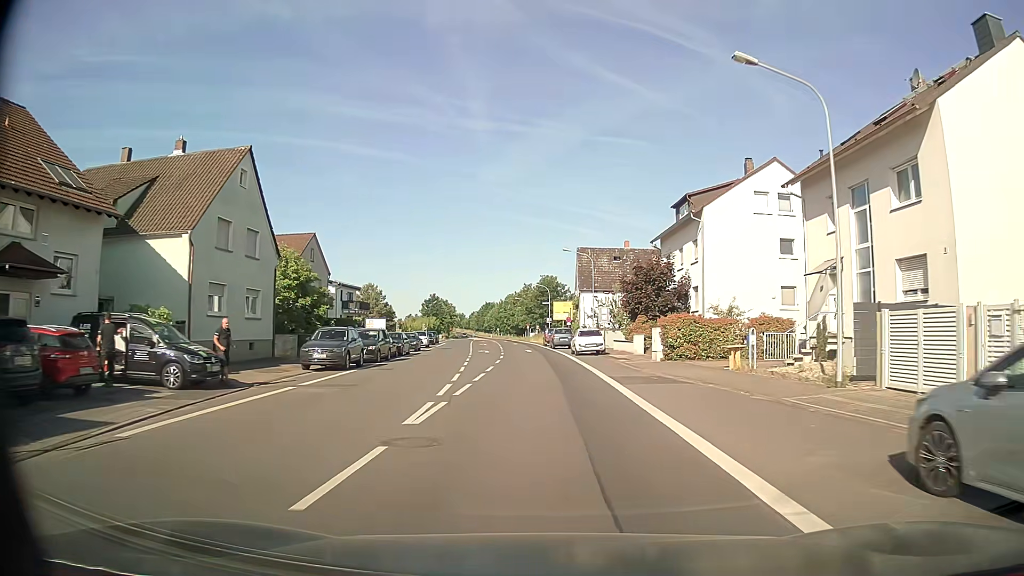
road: tertiary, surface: asphalt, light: Day
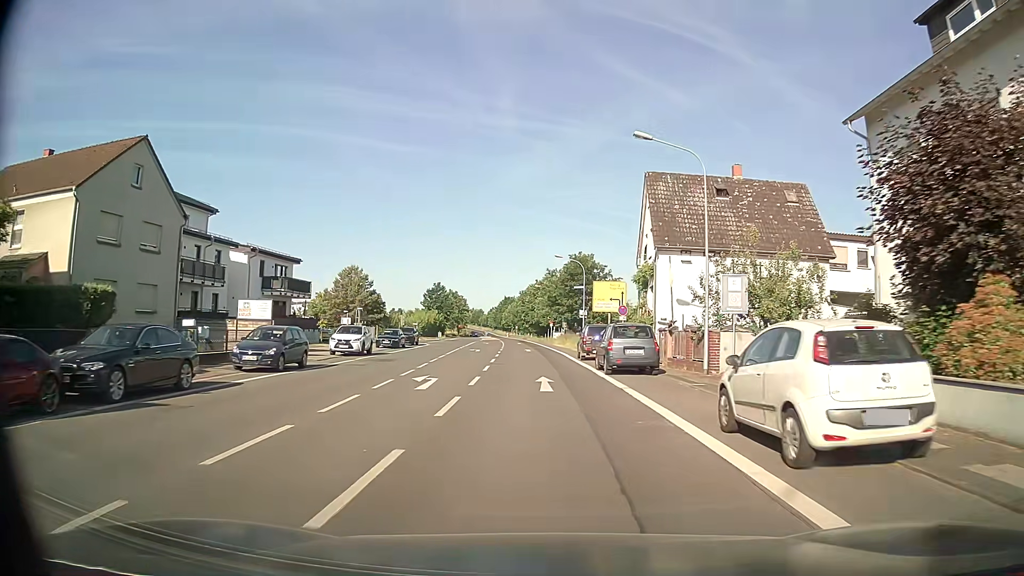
(-0.6, +31.1) m; -3°
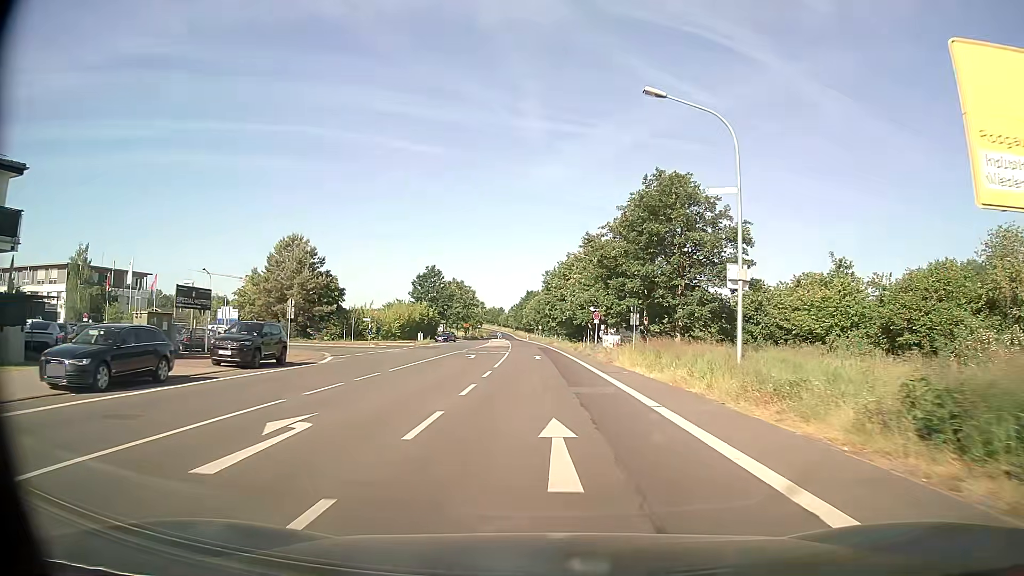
(-0.6, +39.5) m; -2°
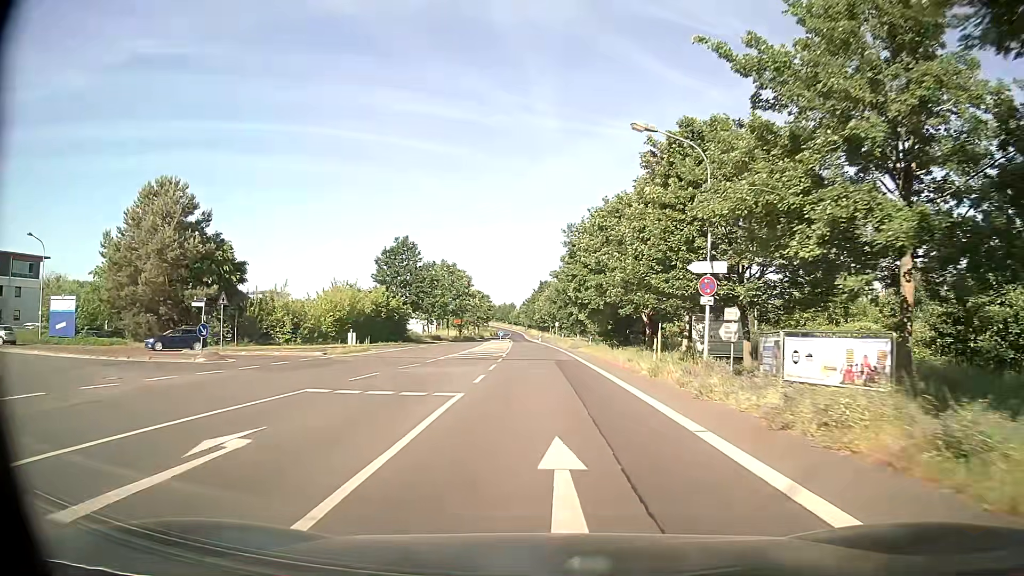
(-0.4, +32.2) m; -1°
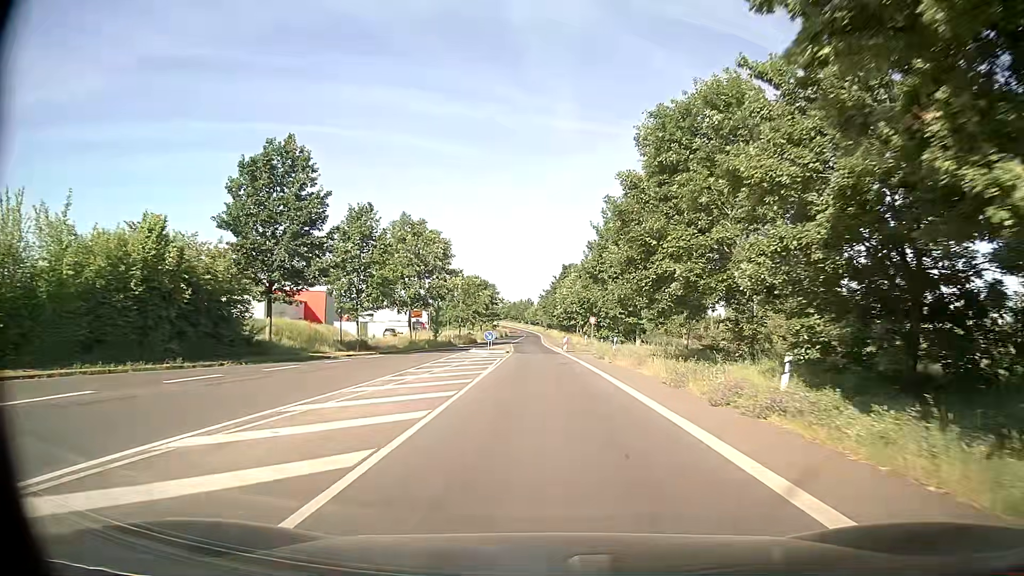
(-0.5, +40.9) m; -2°
